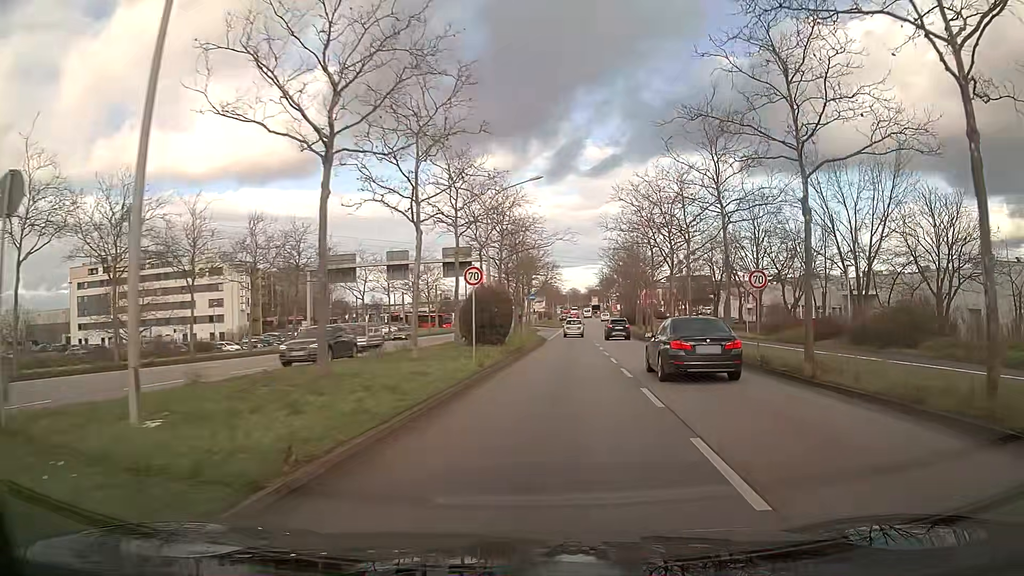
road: primary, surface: asphalt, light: Day
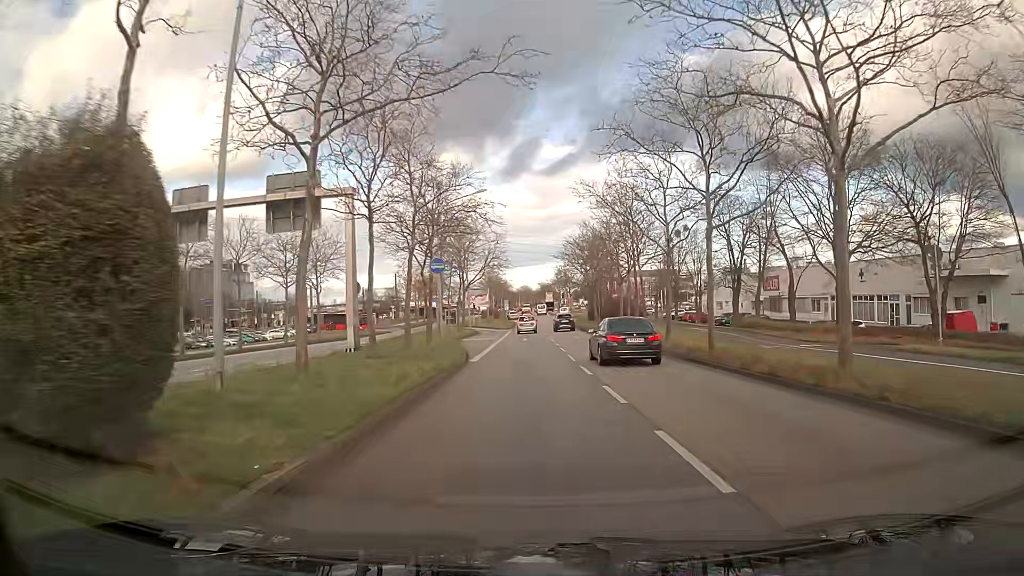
(+1.3, +29.7) m; +3°
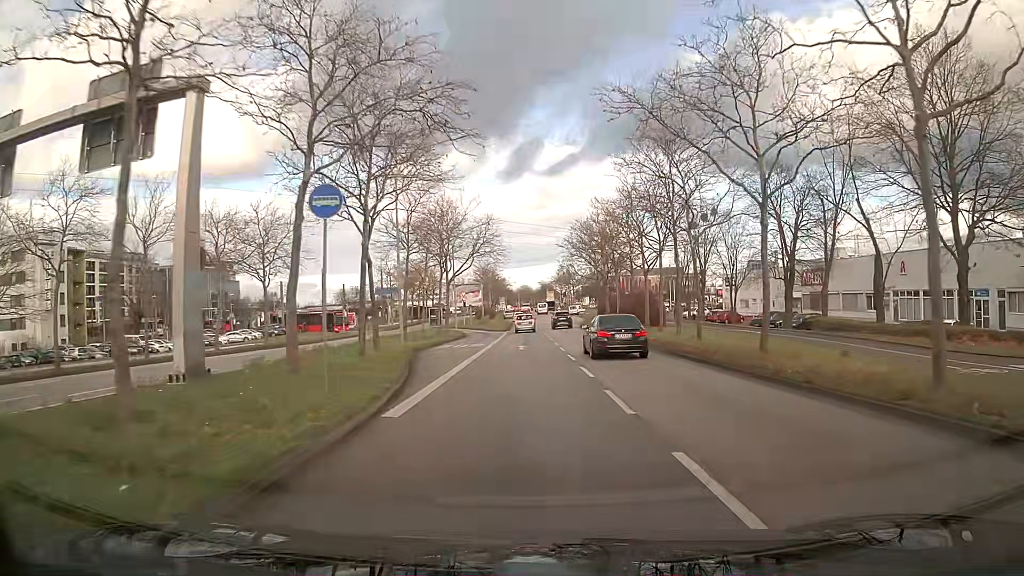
(0.0, +13.5) m; 0°
(0, +10) (0, +20) (0, +30) (0, +40) (-1, +50) (-1, +60) (-1, +70) (-1, +80) (-1, +90) (-2, +100) m
